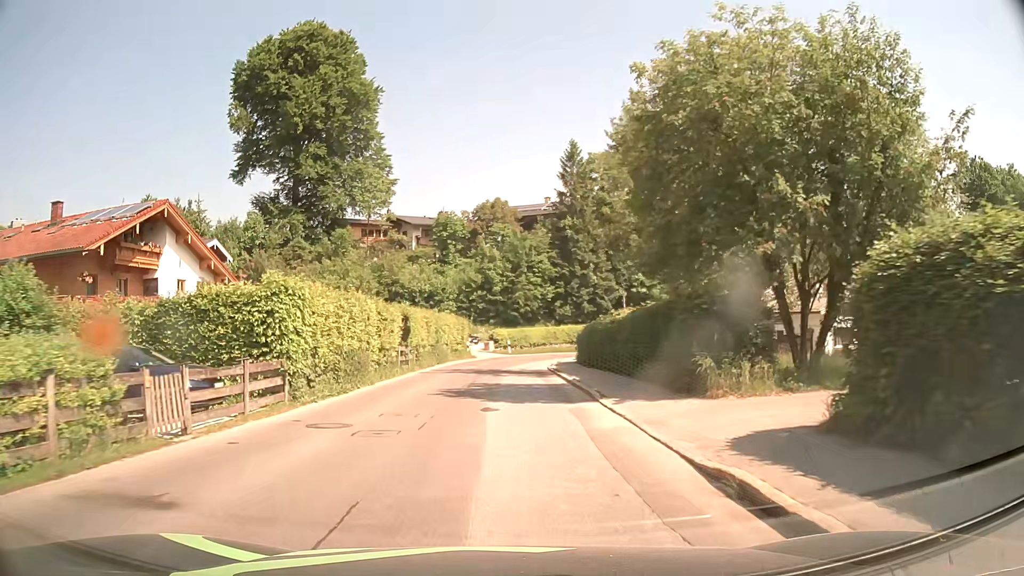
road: tertiary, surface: asphalt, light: Day
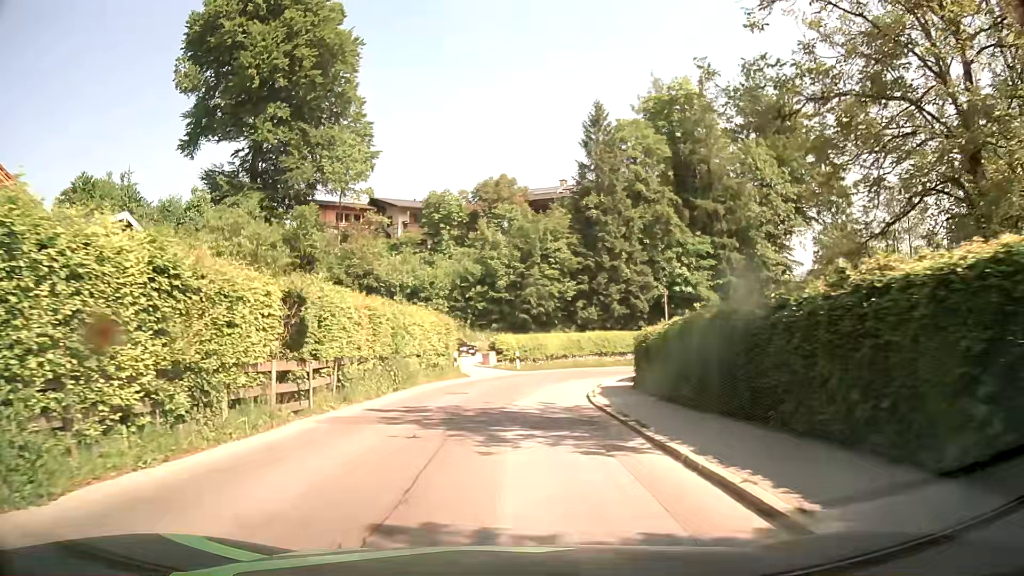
(0.0, +16.3) m; 0°
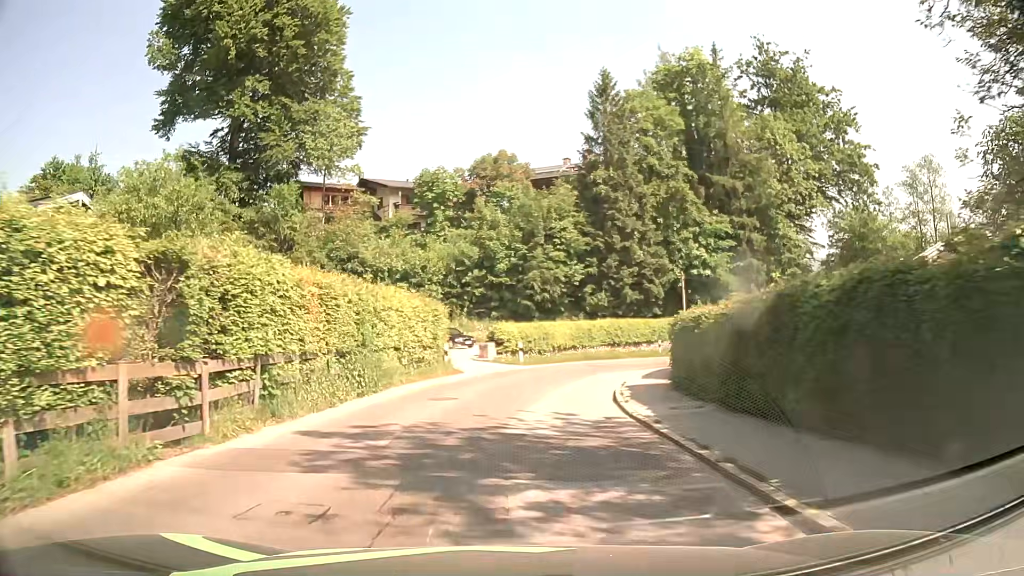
(0.0, +5.4) m; 0°
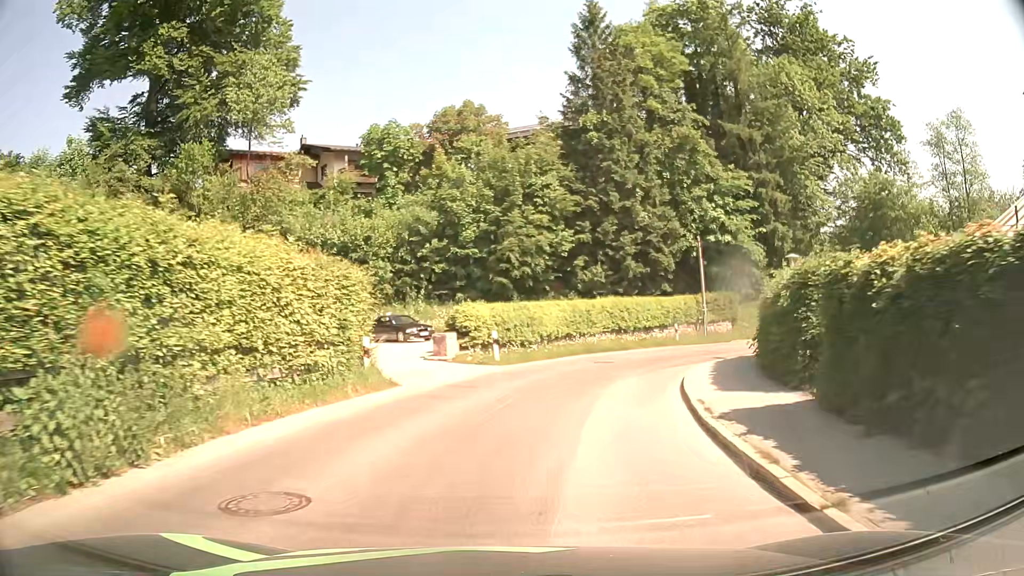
(+0.2, +11.1) m; +2°
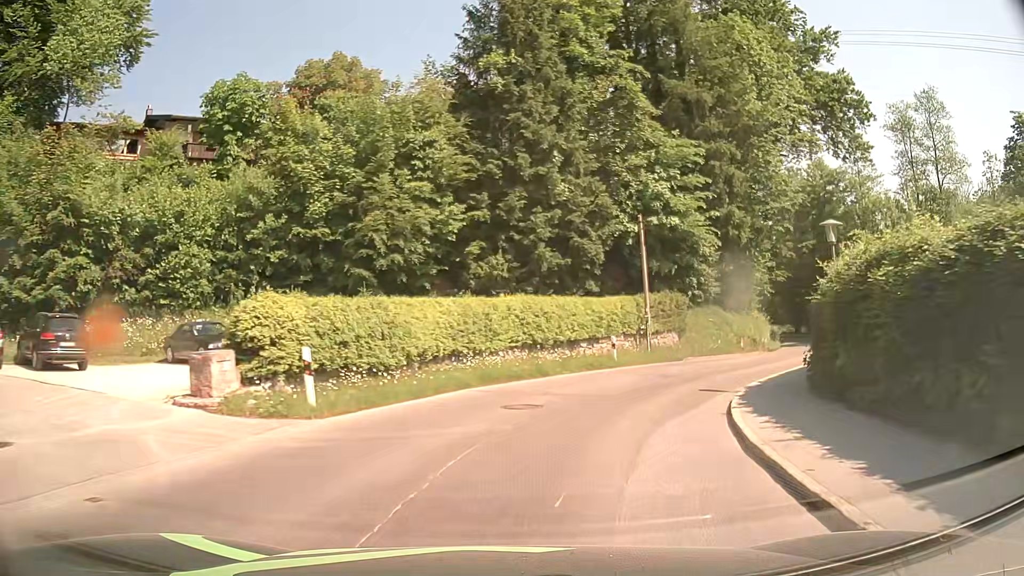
(+0.7, +11.3) m; +9°
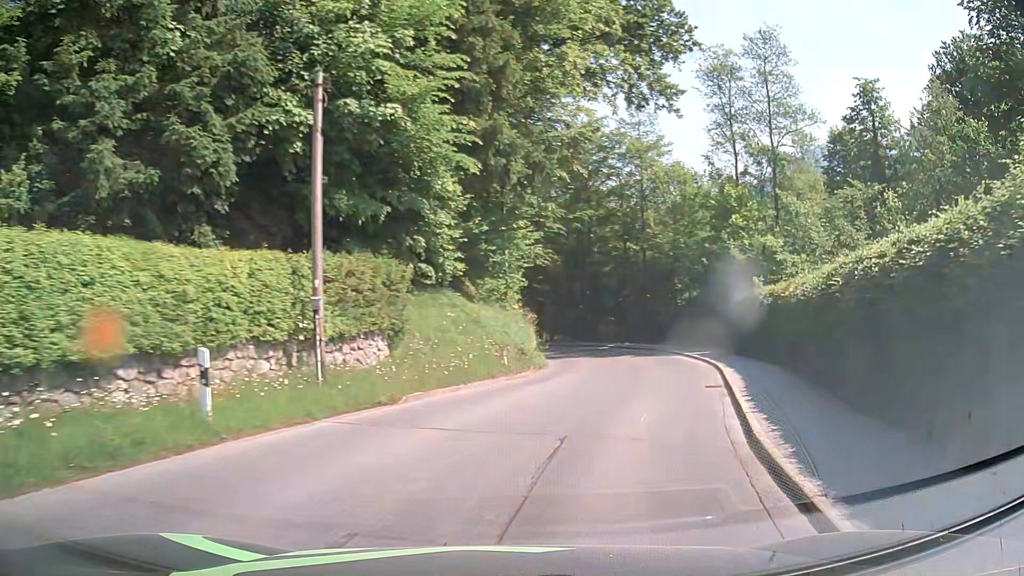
(+3.3, +16.3) m; +24°
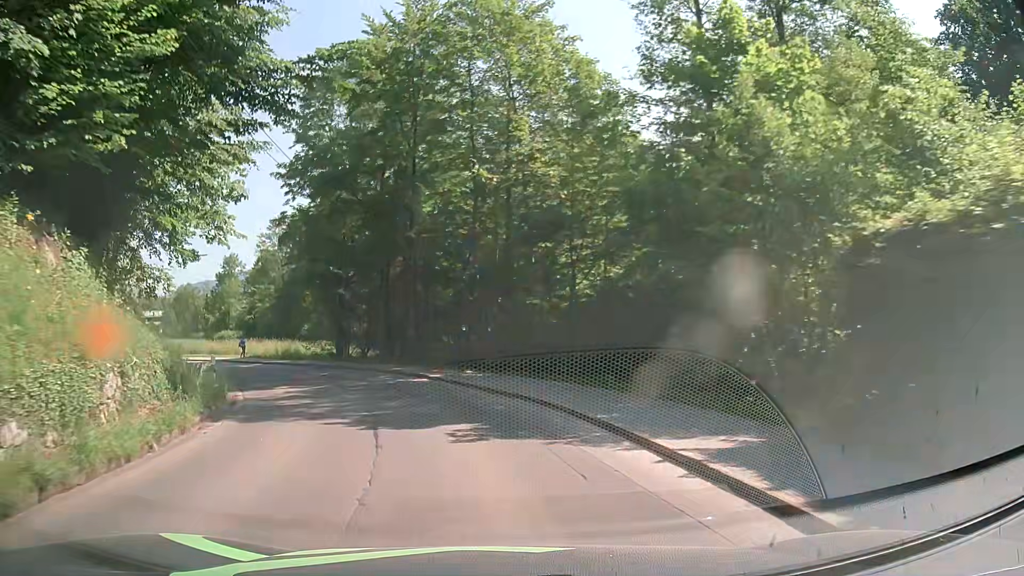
(+4.9, +23.0) m; +14°
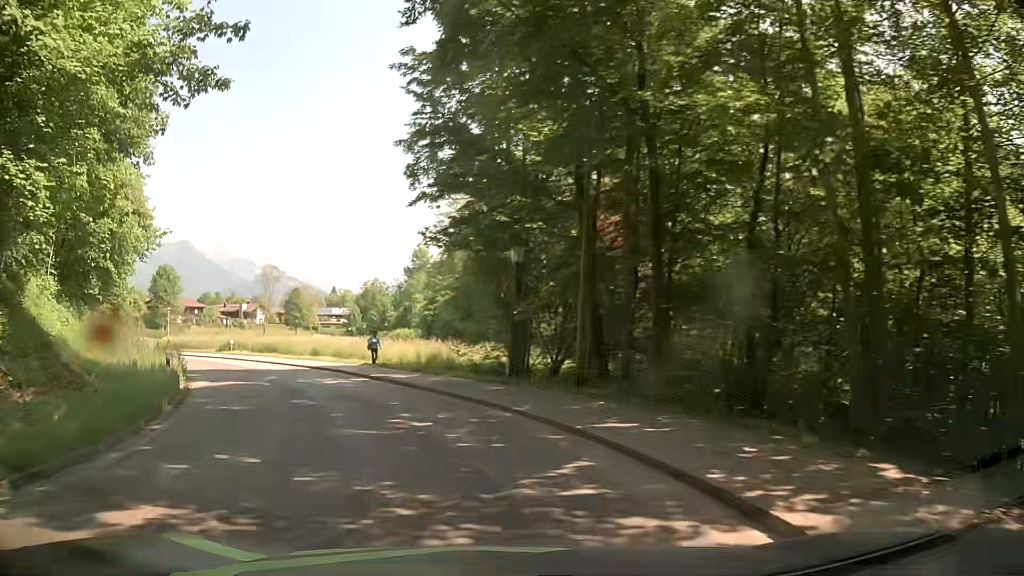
(-2.4, +17.3) m; -15°
(-2, +10) (-6, +19) (-11, +28) (-17, +36) (-23, +43) (-31, +50) (-38, +57) (-45, +64) (-51, +72) (-56, +81) m
